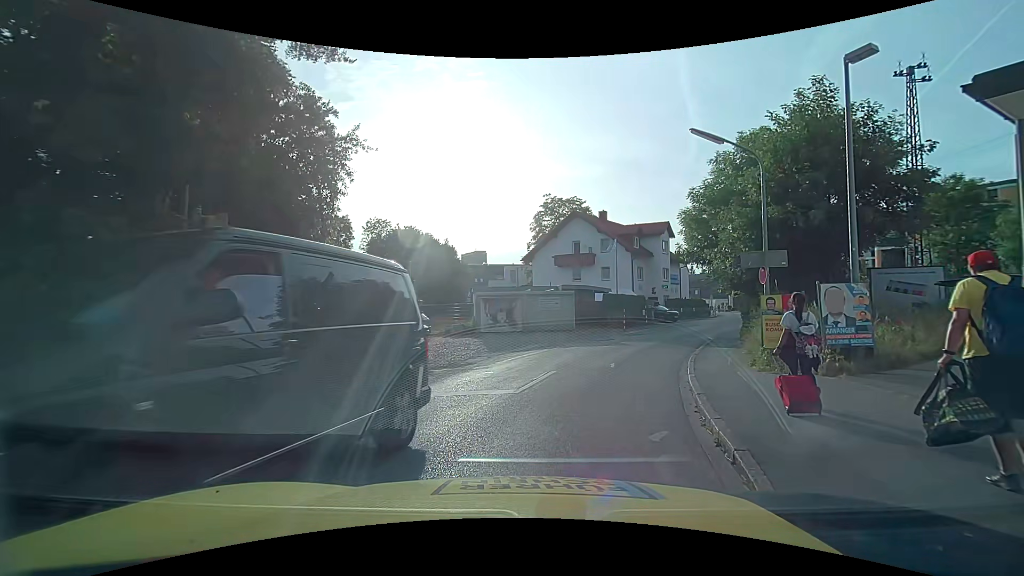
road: unclassified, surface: asphalt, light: Day
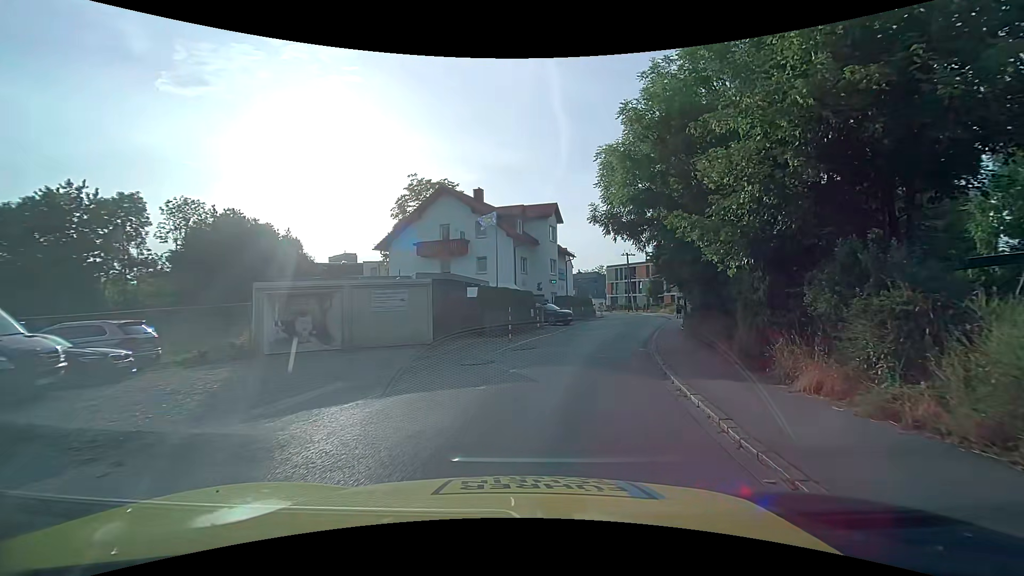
(+1.7, +12.0) m; +14°
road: residential
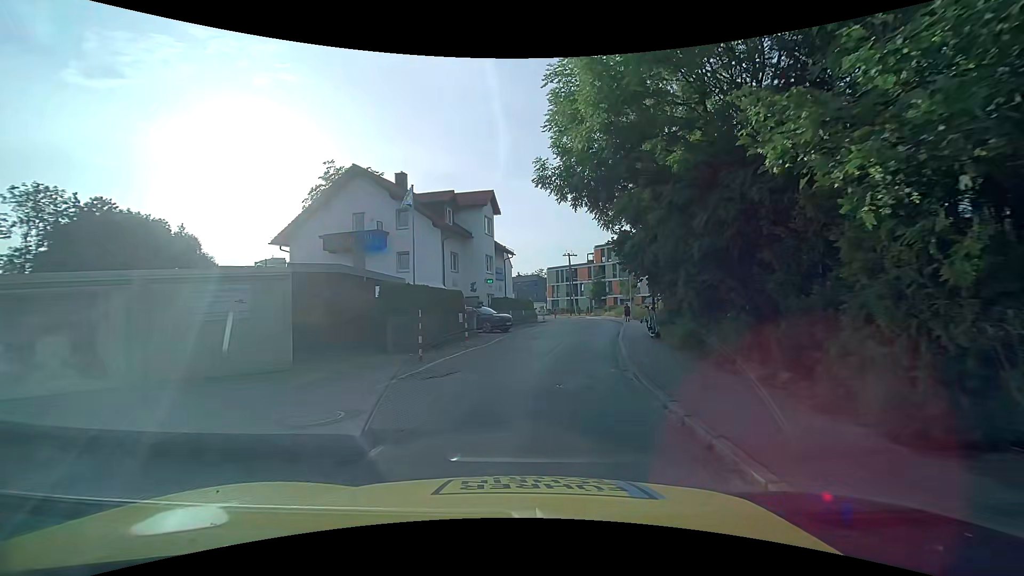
(+0.5, +6.4) m; +7°
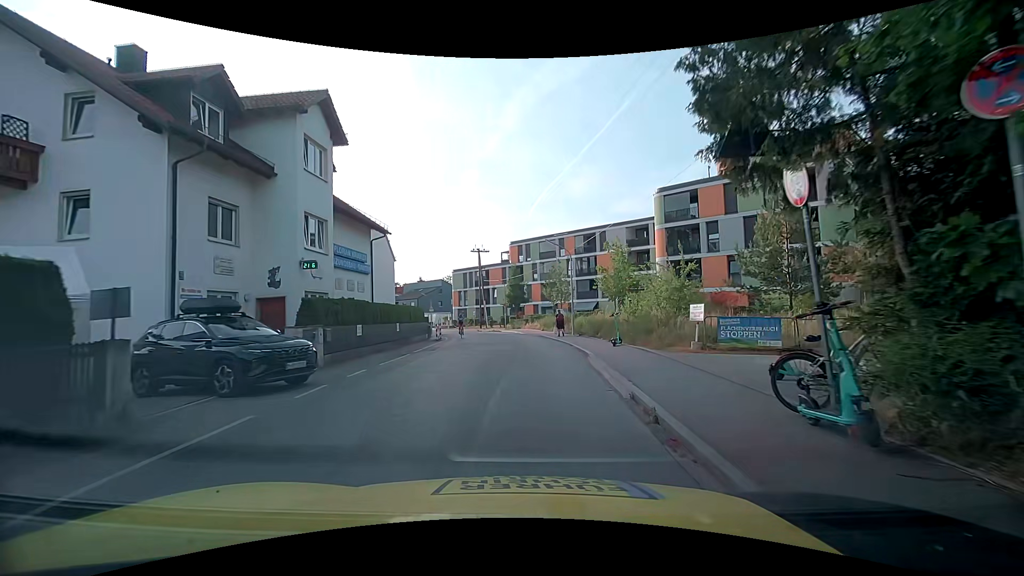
(+1.8, +18.4) m; +9°
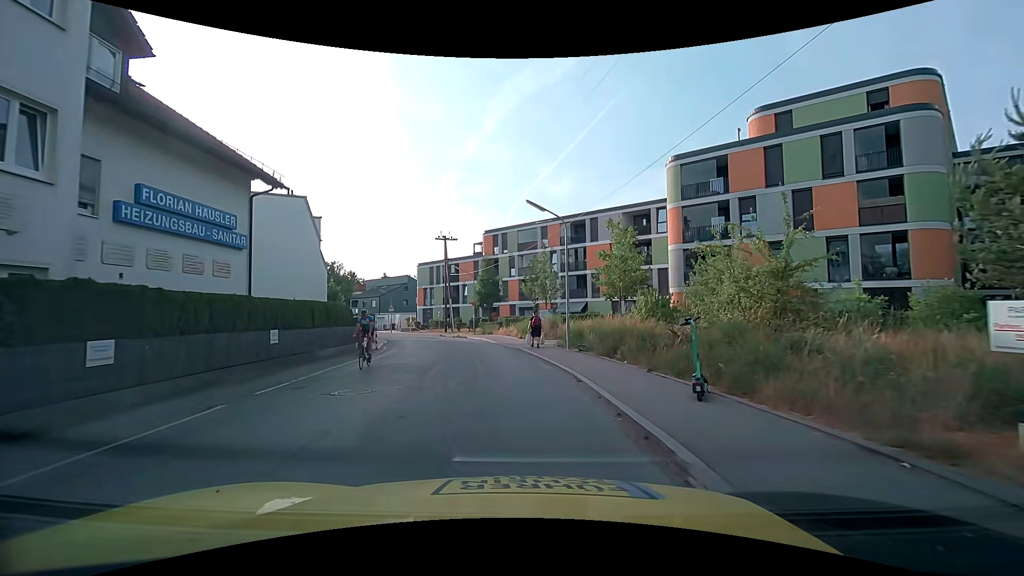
(+0.6, +10.8) m; +4°
(0, +10) (-1, +20) (-2, +30) (-5, +40) (-8, +49) (-13, +58) (-18, +66) (-23, +75) (-29, +83) (-35, +91) m
